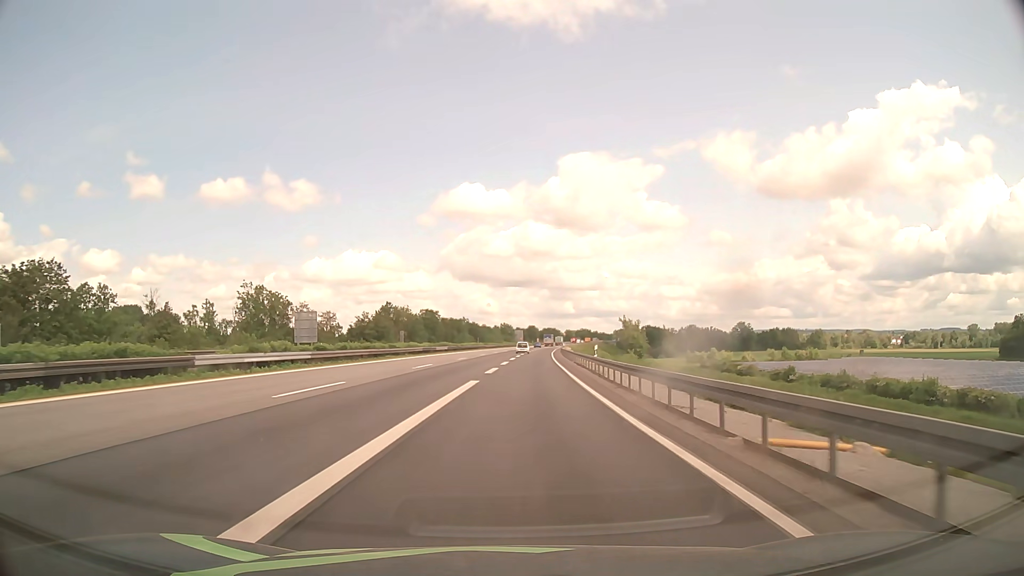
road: motorway_link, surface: asphalt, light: Day
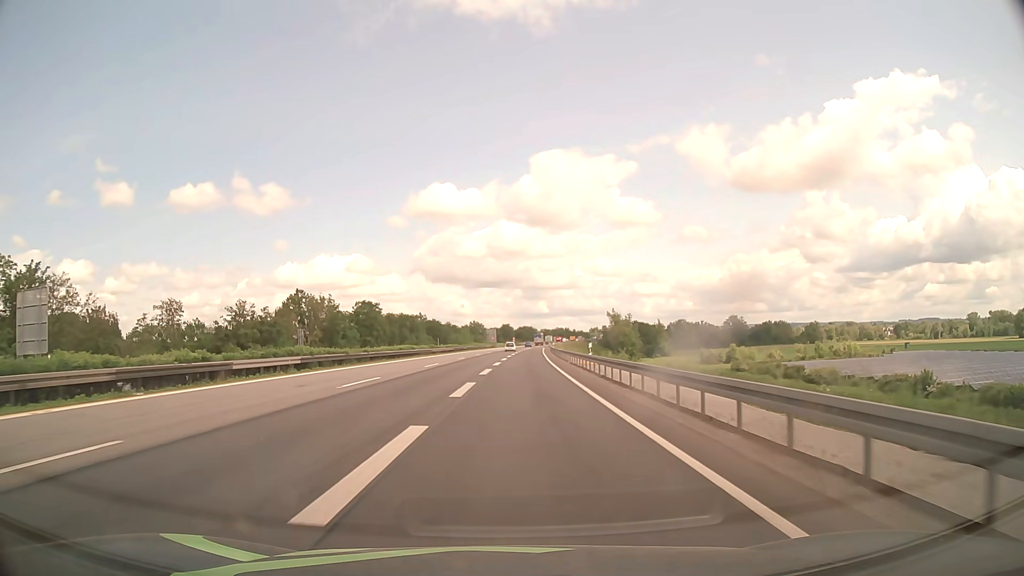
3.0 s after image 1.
(+1.7, +48.7) m; +2°
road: motorway
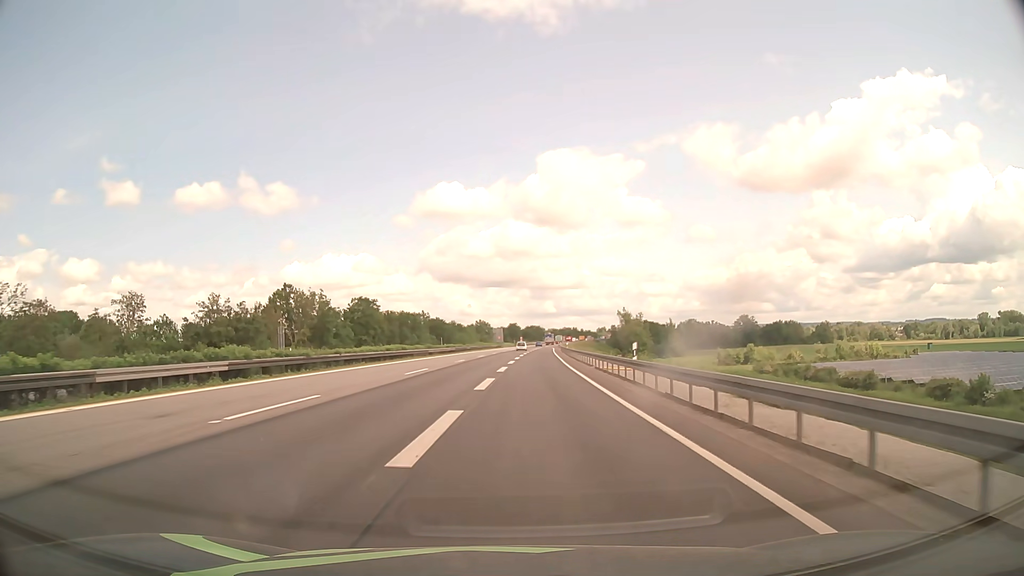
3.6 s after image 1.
(-0.1, +9.6) m; -1°
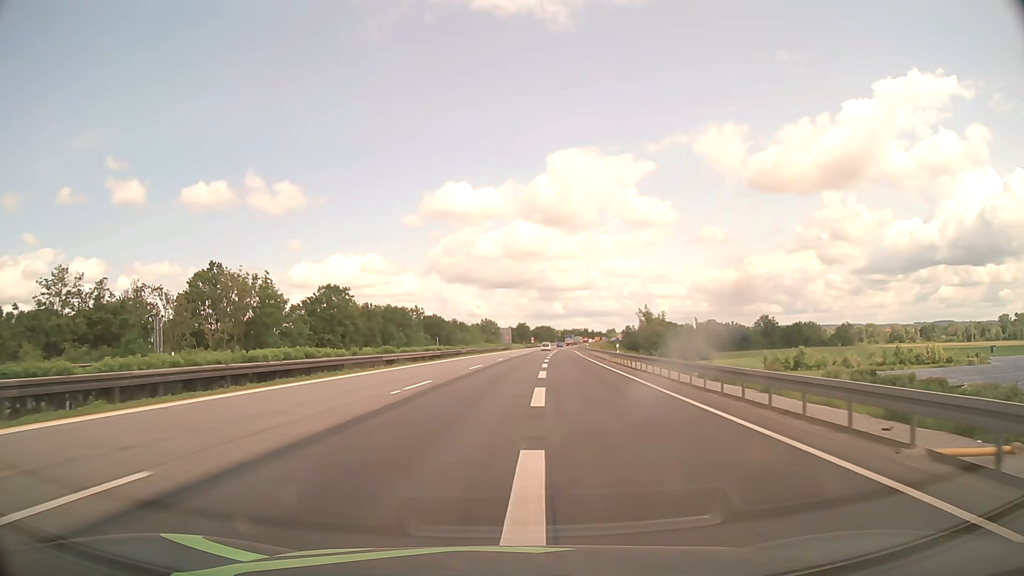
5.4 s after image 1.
(-0.3, +28.8) m; -1°
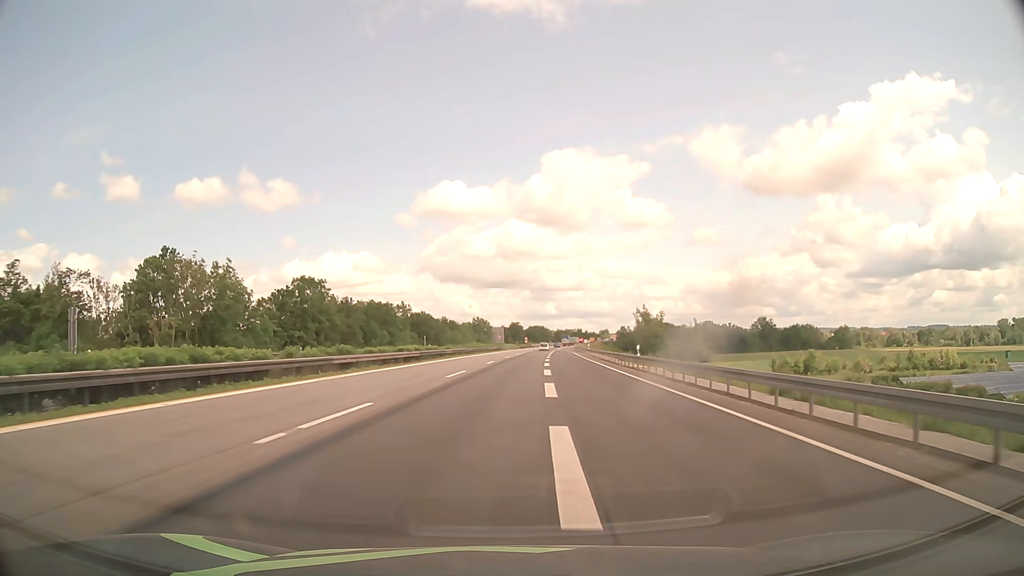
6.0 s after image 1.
(0.0, +9.6) m; +1°
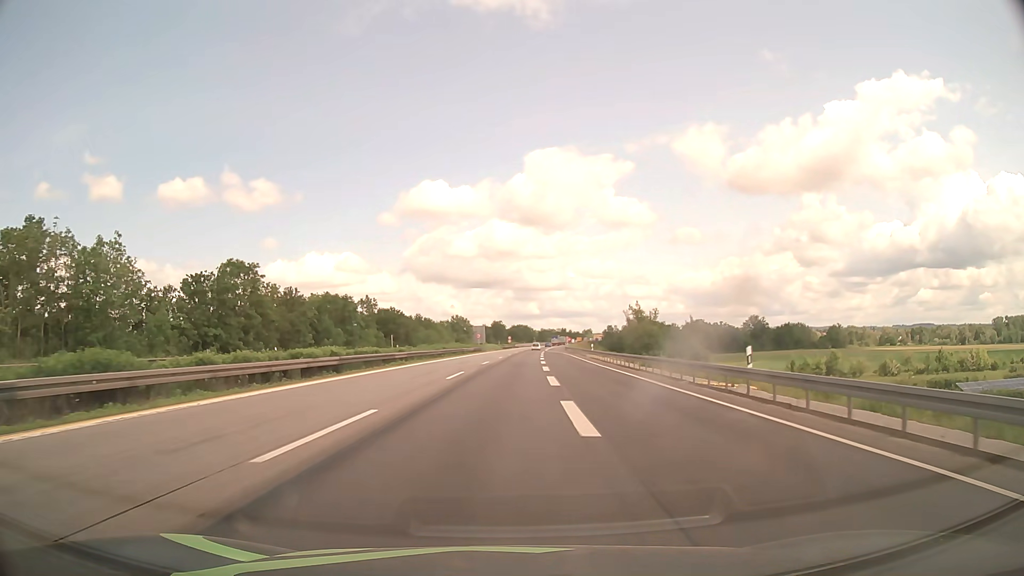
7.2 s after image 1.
(+0.3, +19.2) m; +2°
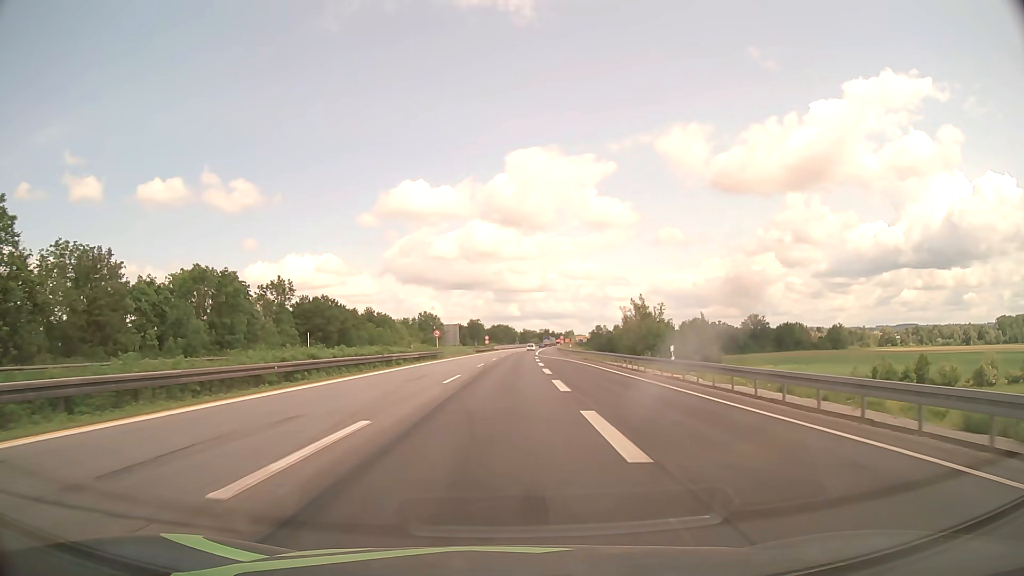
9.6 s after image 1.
(+0.7, +38.3) m; +2°
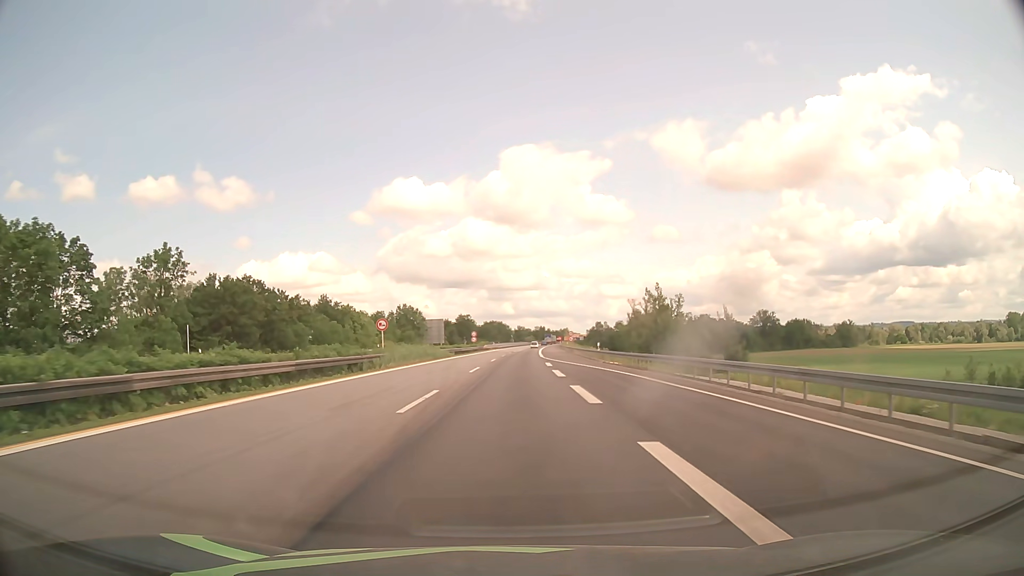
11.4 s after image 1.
(+0.2, +28.8) m; +1°
(0, +10) (0, +20) (0, +30) (0, +40) (+1, +50) (+1, +60) (+1, +70) (+1, +80) (+2, +90) (+2, +100) m
